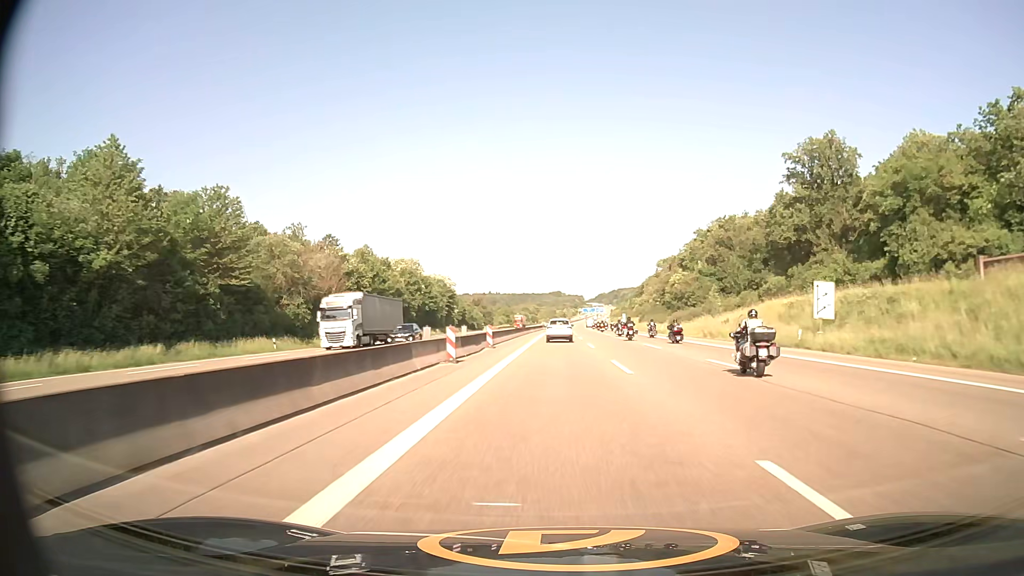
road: motorway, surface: asphalt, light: Day
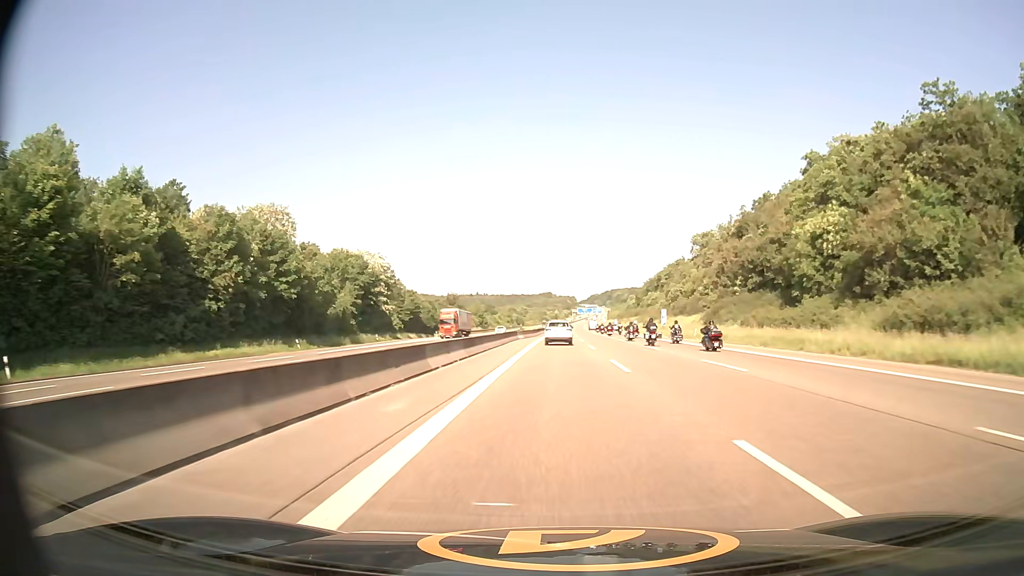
(+0.5, +70.7) m; +1°
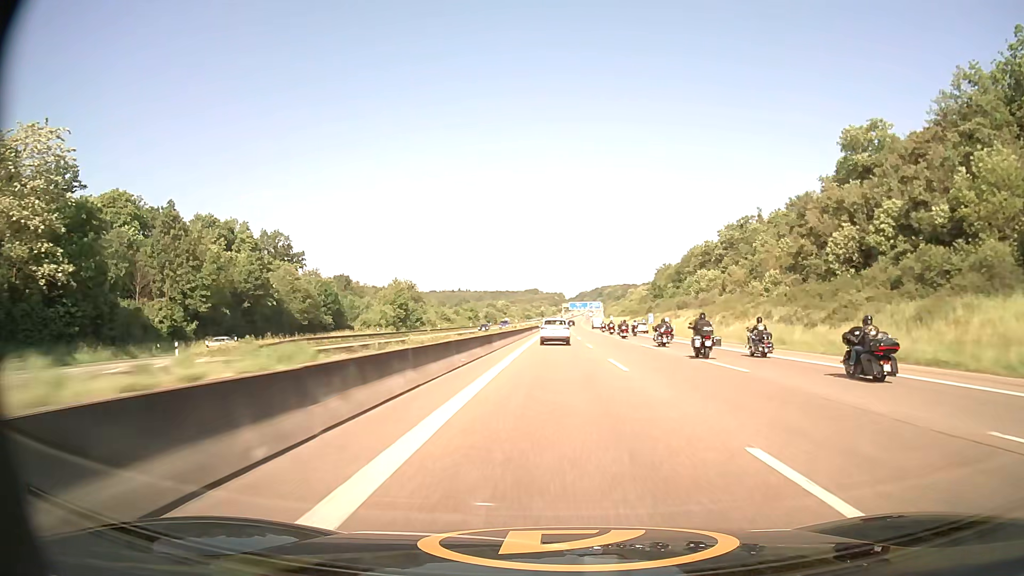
(+0.8, +90.2) m; +1°
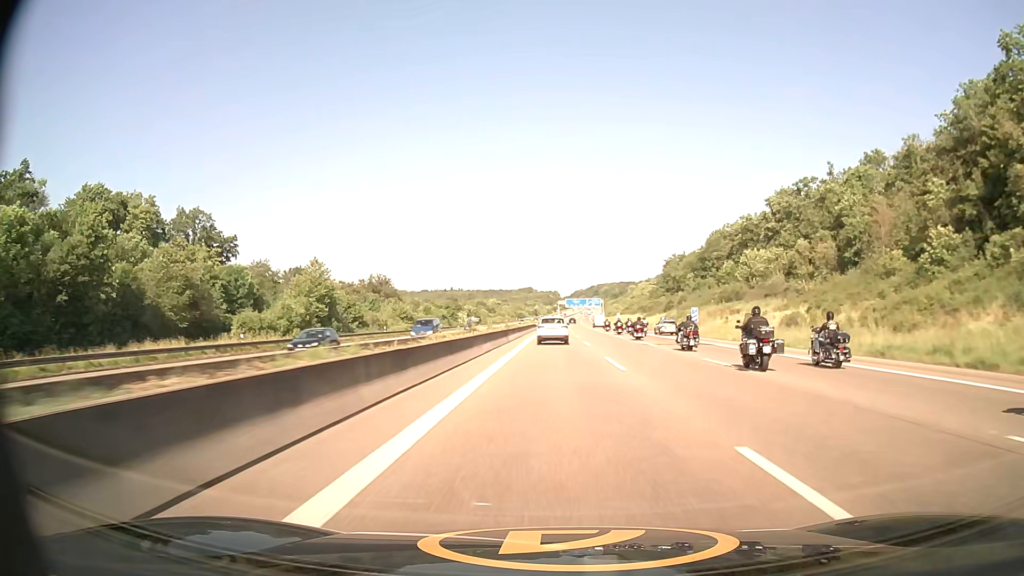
(+0.2, +36.1) m; +1°
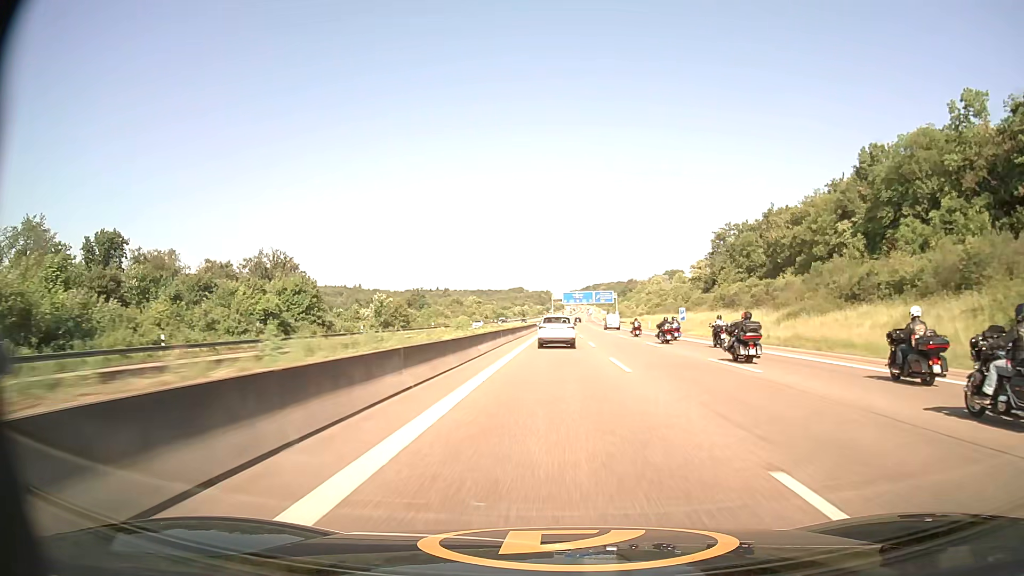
(+0.6, +90.3) m; 0°
(0, +10) (0, +20) (0, +30) (0, +40) (0, +50) (+1, +60) (+1, +70) (+1, +80) (+1, +90) (+1, +100) m
